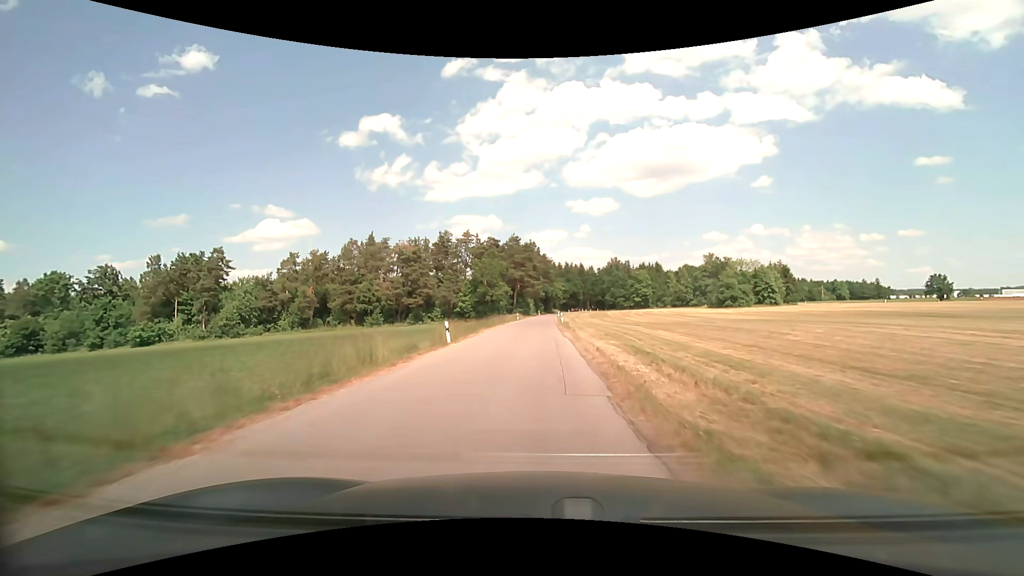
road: unclassified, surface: asphalt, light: Day
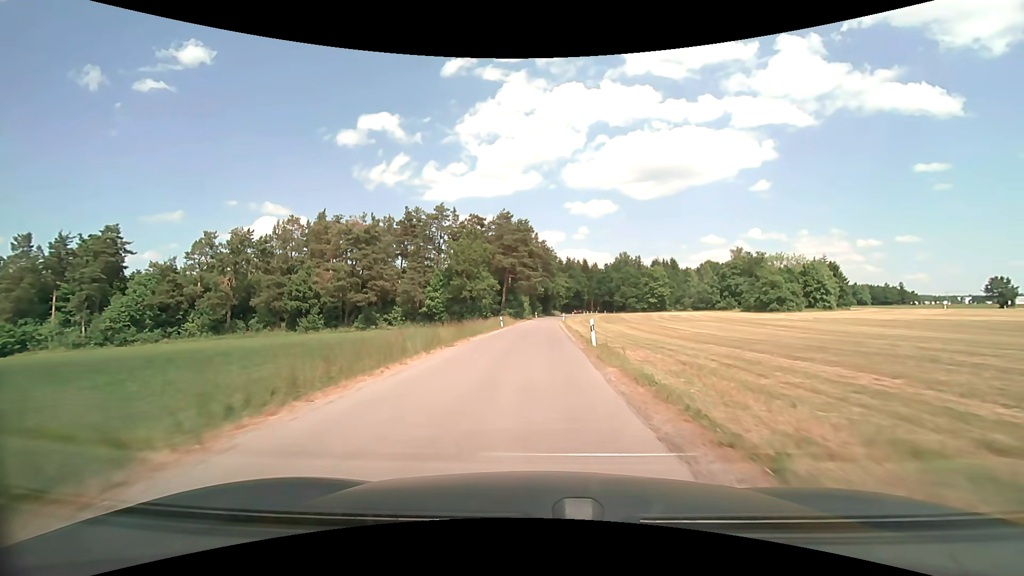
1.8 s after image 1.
(-0.1, +27.7) m; 0°
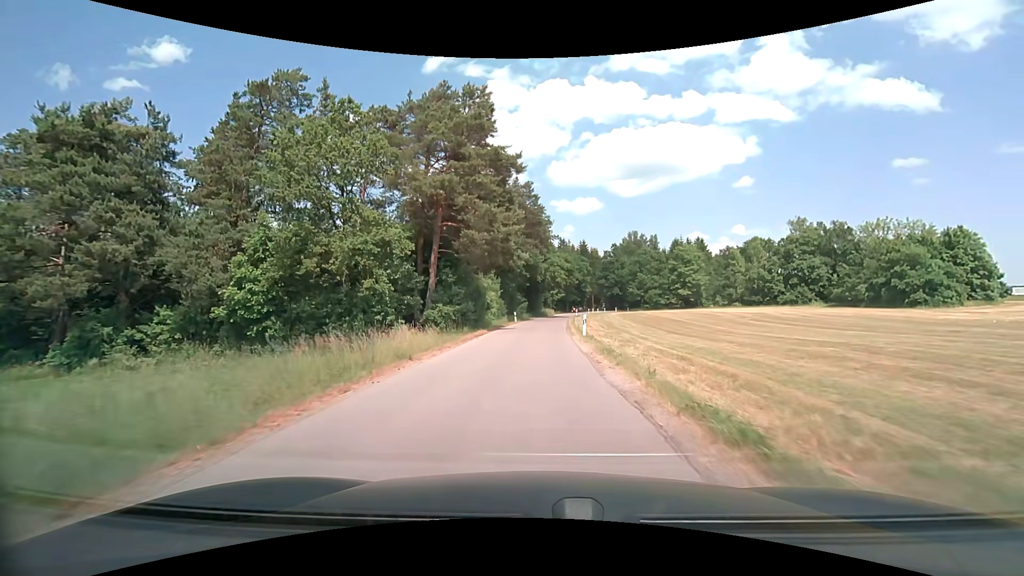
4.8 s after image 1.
(+0.6, +45.0) m; +1°
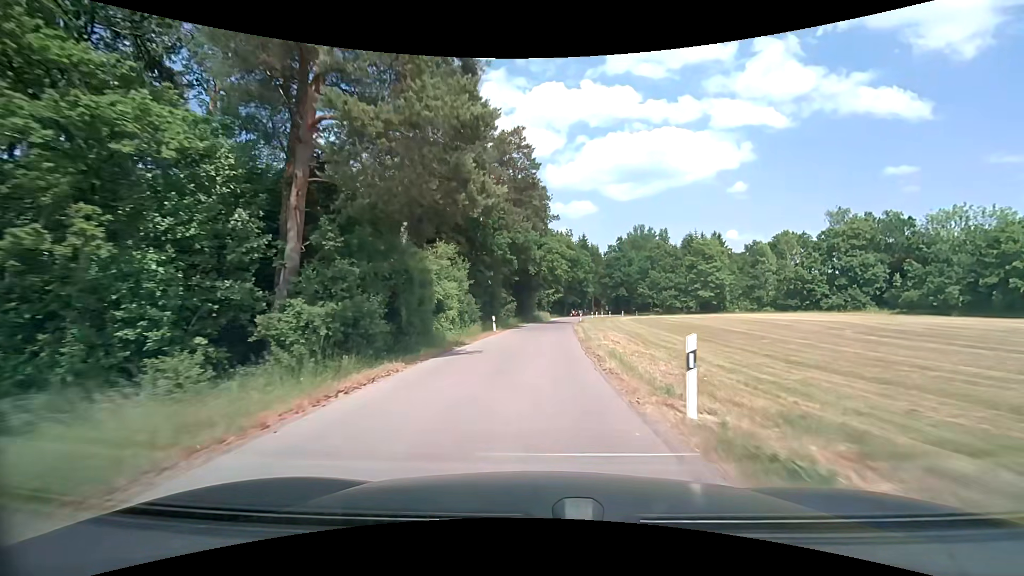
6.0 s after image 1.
(+0.1, +17.7) m; +1°
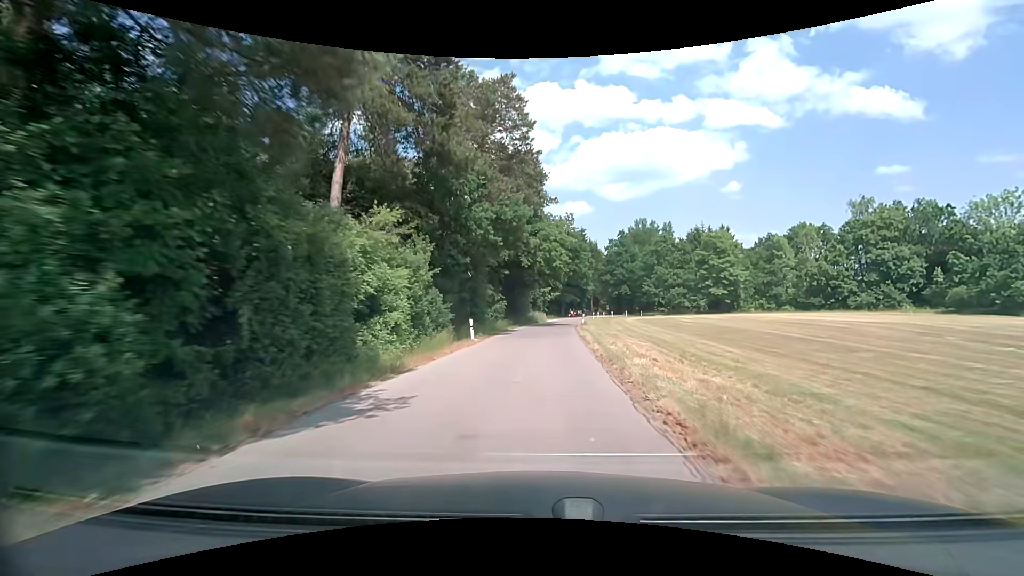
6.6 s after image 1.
(0.0, +8.8) m; +1°
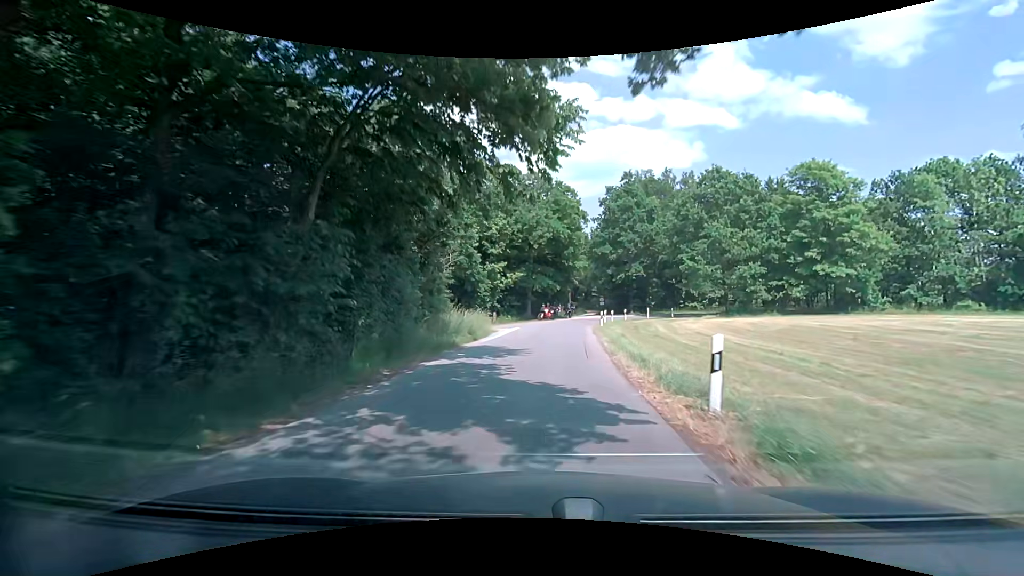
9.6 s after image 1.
(+1.4, +41.3) m; +4°
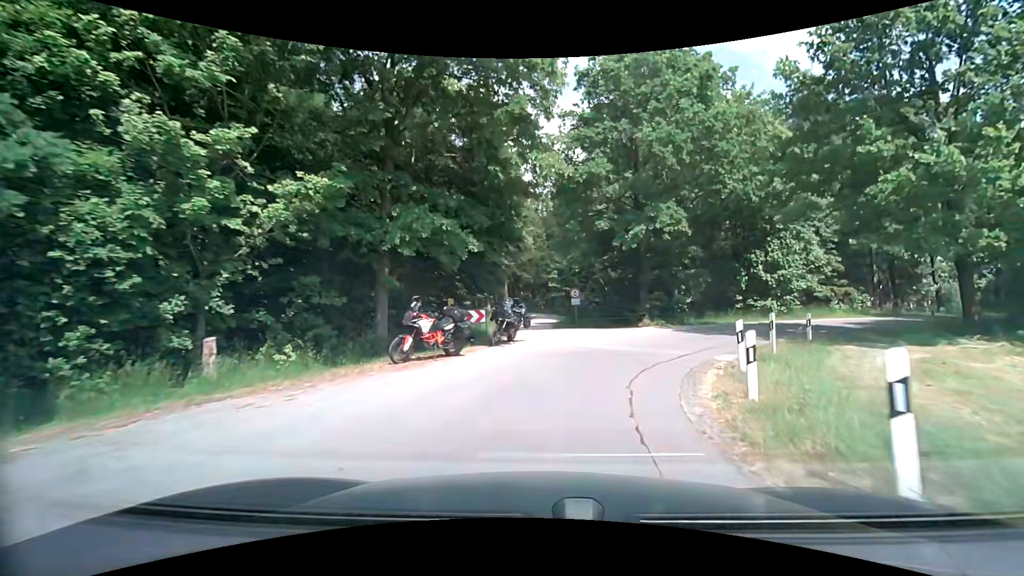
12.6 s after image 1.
(+1.6, +32.7) m; +7°
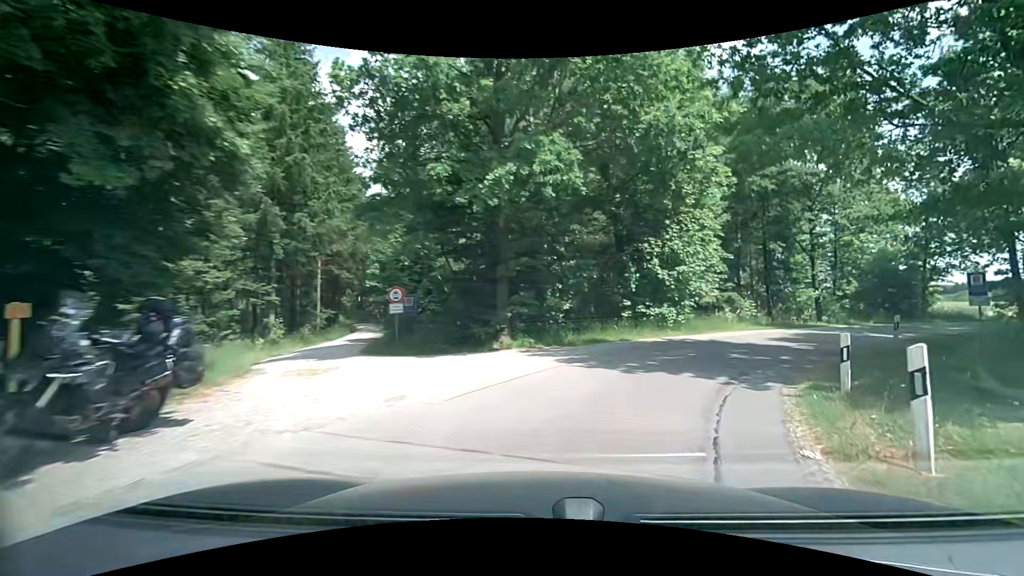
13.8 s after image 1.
(+1.3, +10.4) m; +17°
(+2, +10) (+8, +18) (+15, +24) (+24, +30) (+32, +35) (+41, +40) (+50, +44) (+59, +49) (+68, +53) (+77, +58) m
